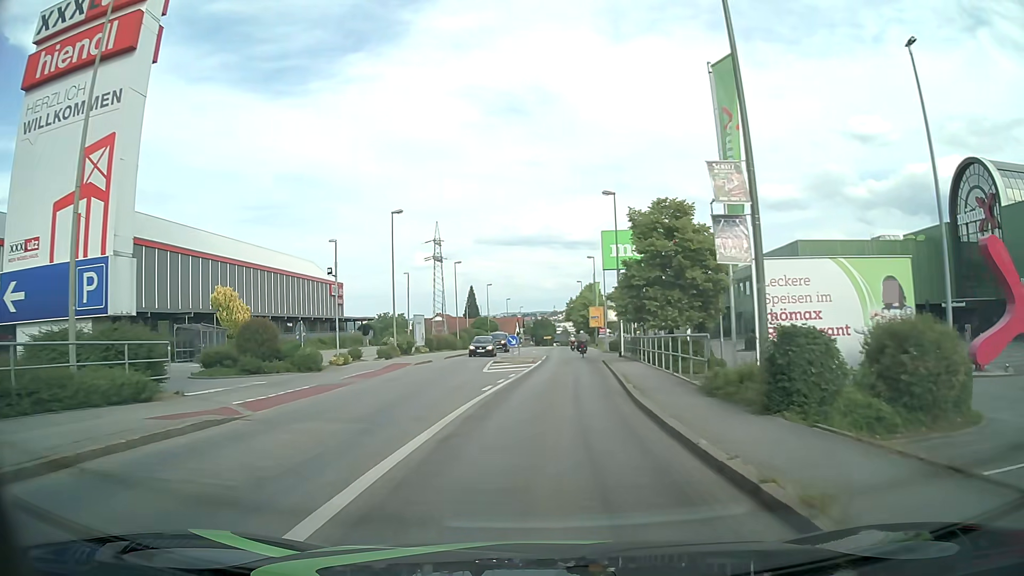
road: tertiary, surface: asphalt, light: Day
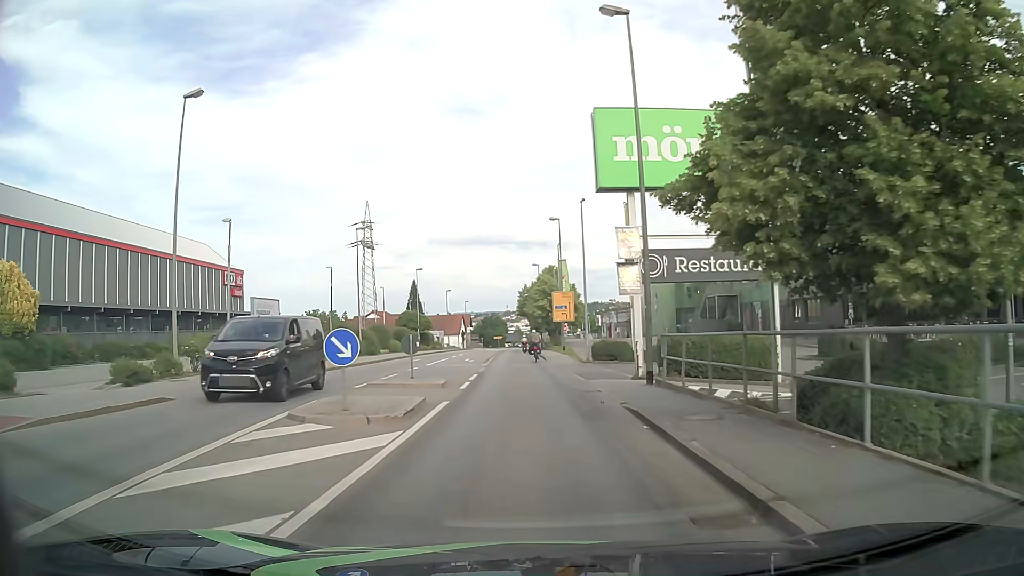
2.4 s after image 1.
(+1.0, +24.3) m; +4°
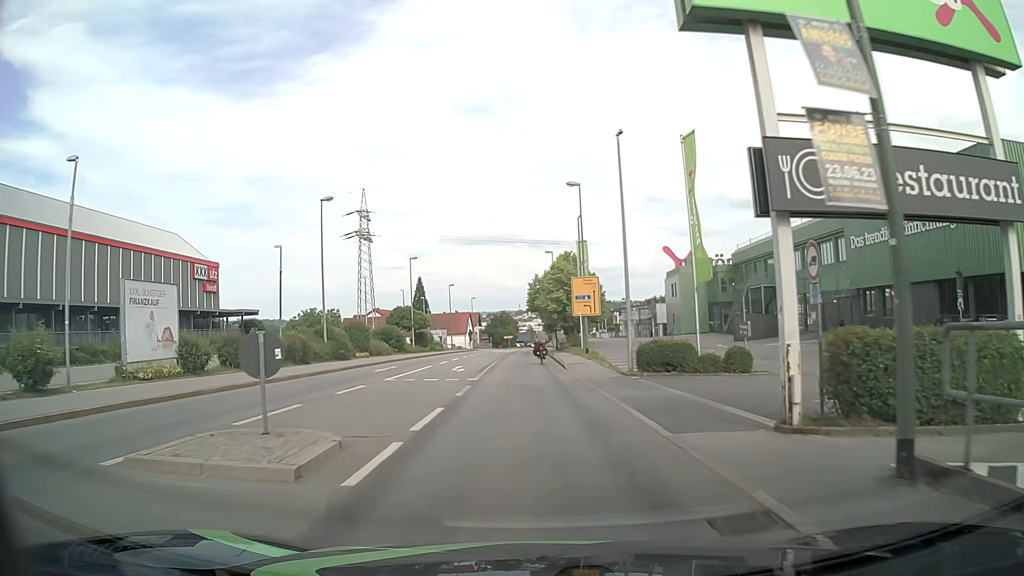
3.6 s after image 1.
(-0.1, +11.6) m; -1°
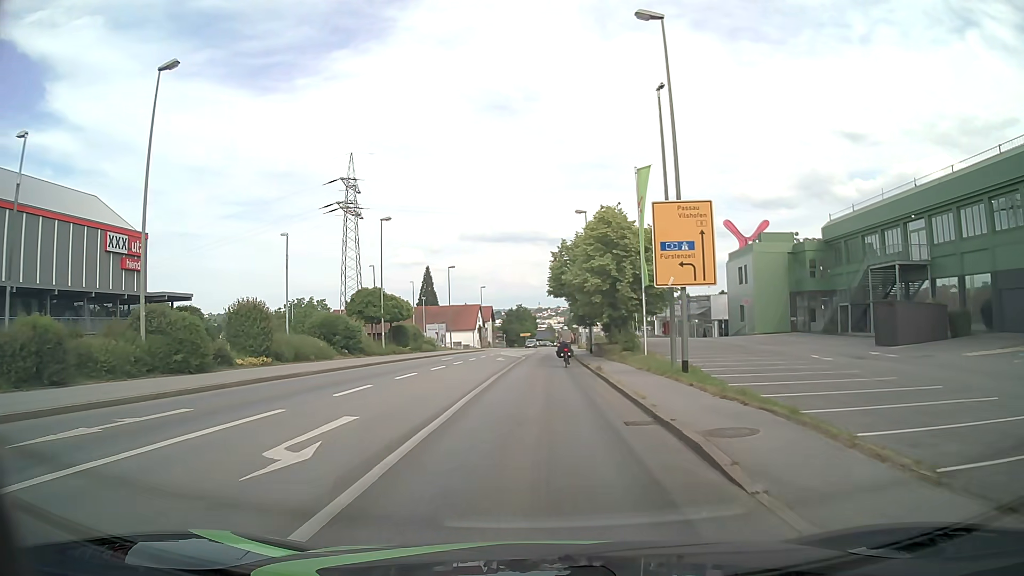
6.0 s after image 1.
(-0.3, +21.8) m; -2°
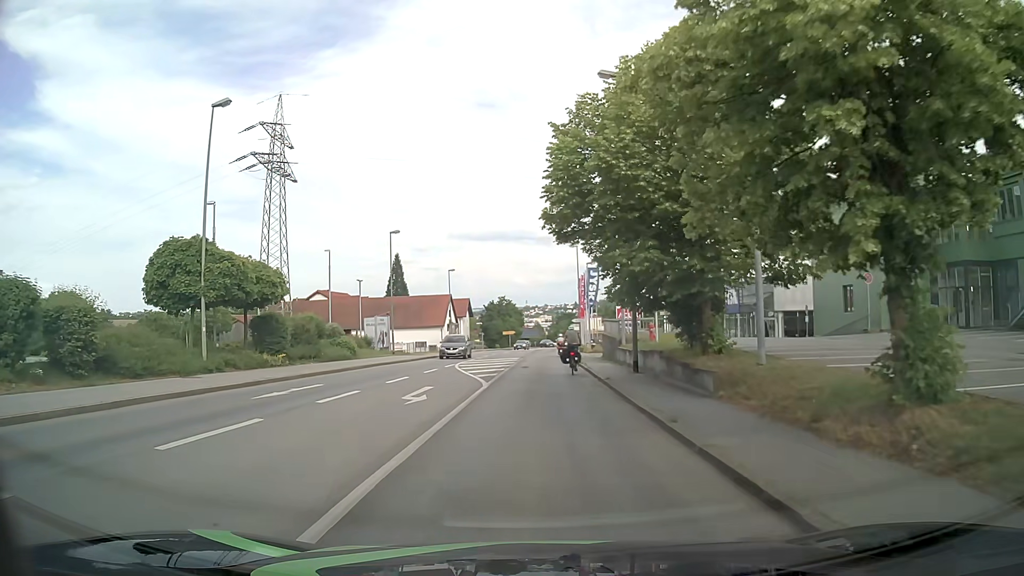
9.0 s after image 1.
(+0.2, +25.9) m; +1°
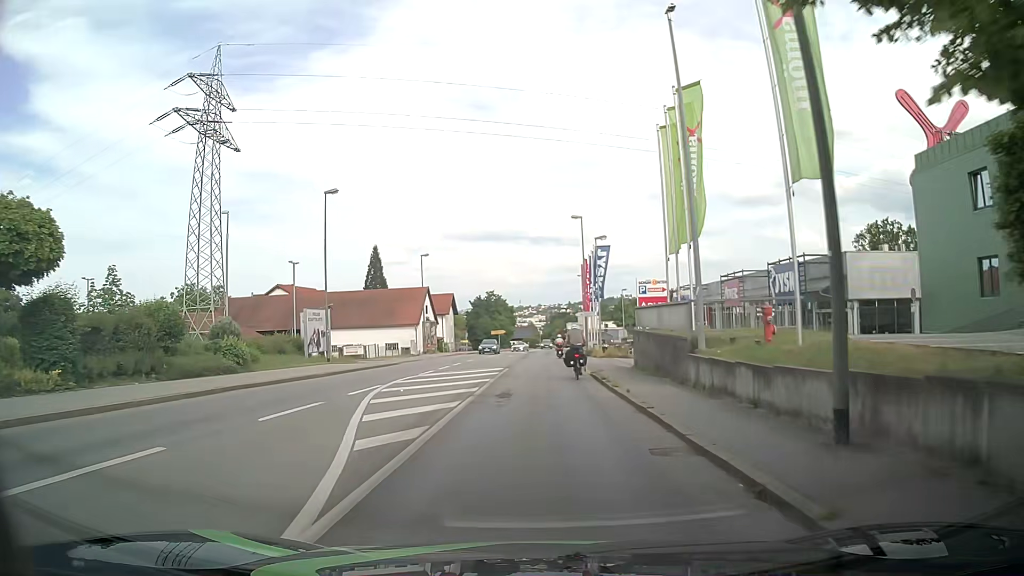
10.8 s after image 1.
(0.0, +15.4) m; 0°
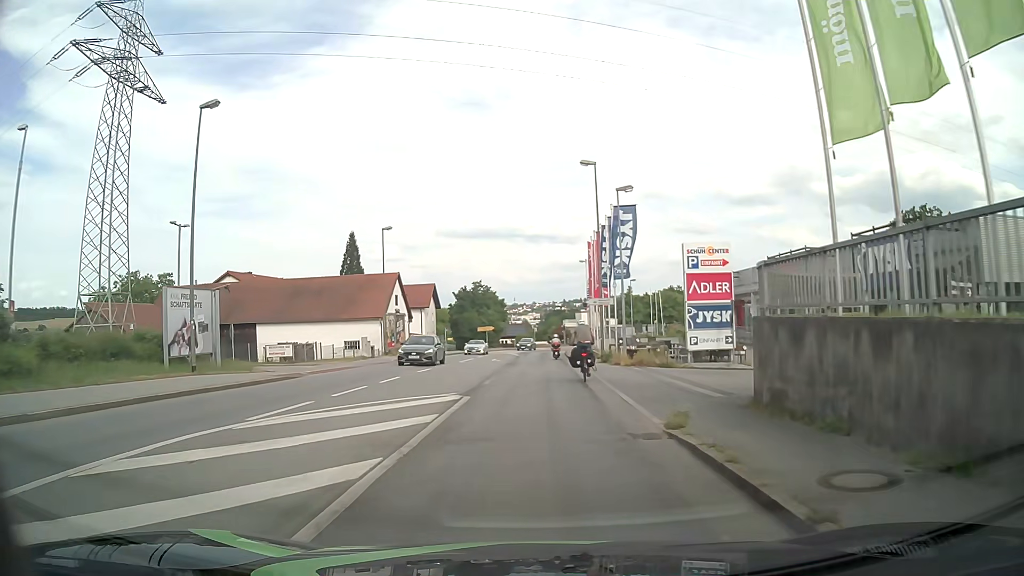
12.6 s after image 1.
(+0.2, +15.0) m; +1°
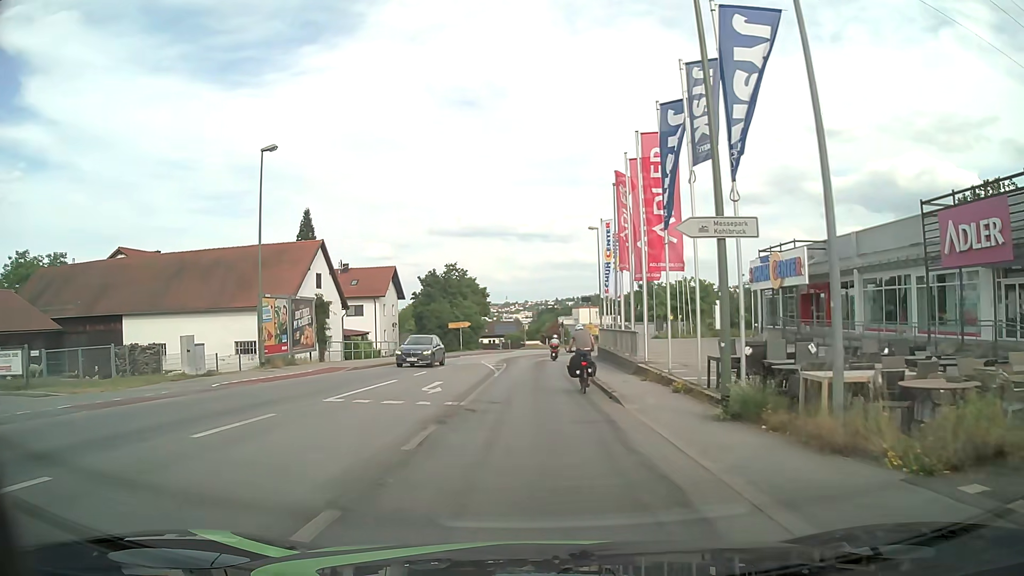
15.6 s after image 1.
(+0.1, +22.9) m; +1°
(0, +10) (0, +20) (0, +30) (0, +40) (+1, +50) (+3, +60) (+6, +69) (+10, +79) (+14, +87) (+20, +96) m
